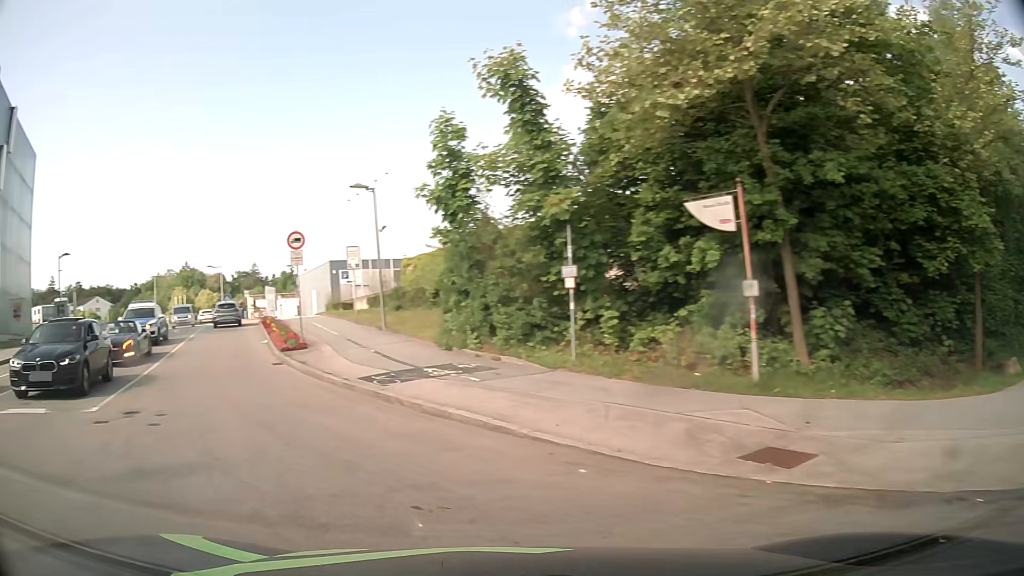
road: residential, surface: asphalt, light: Day
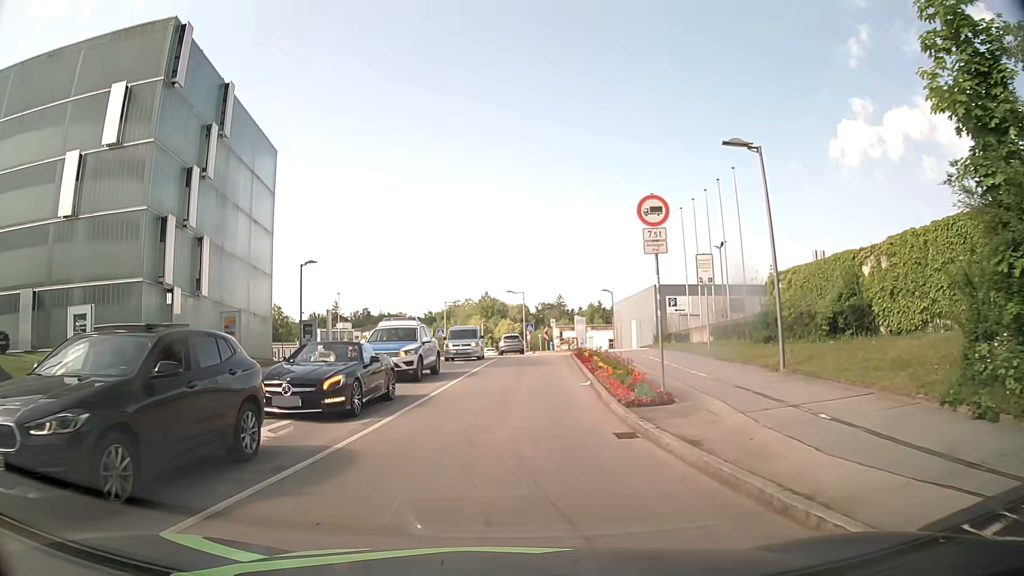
(-2.8, +9.1) m; -25°
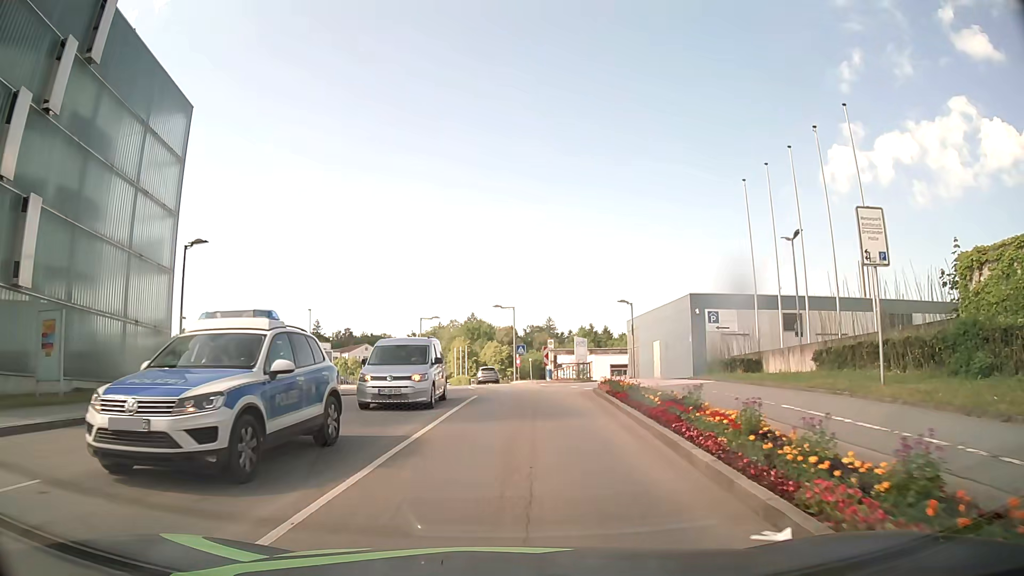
(0.0, +13.0) m; +1°
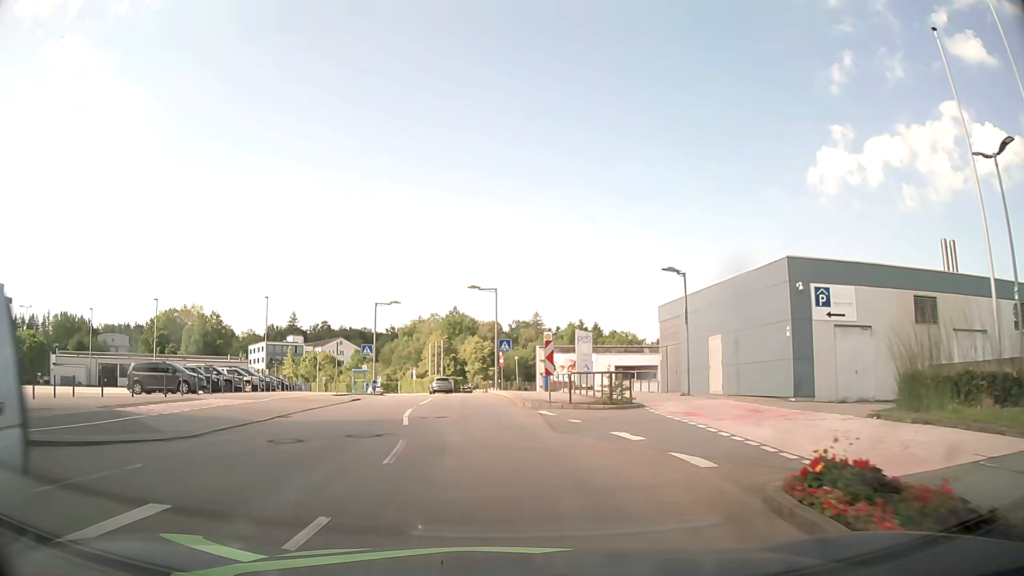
(+0.4, +16.1) m; +2°
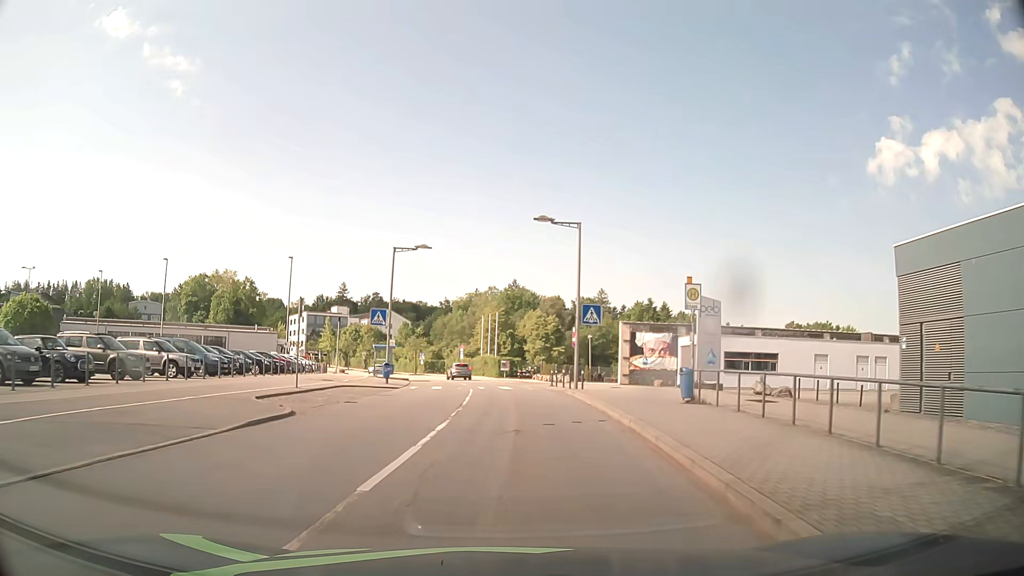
(-1.2, +17.8) m; -5°
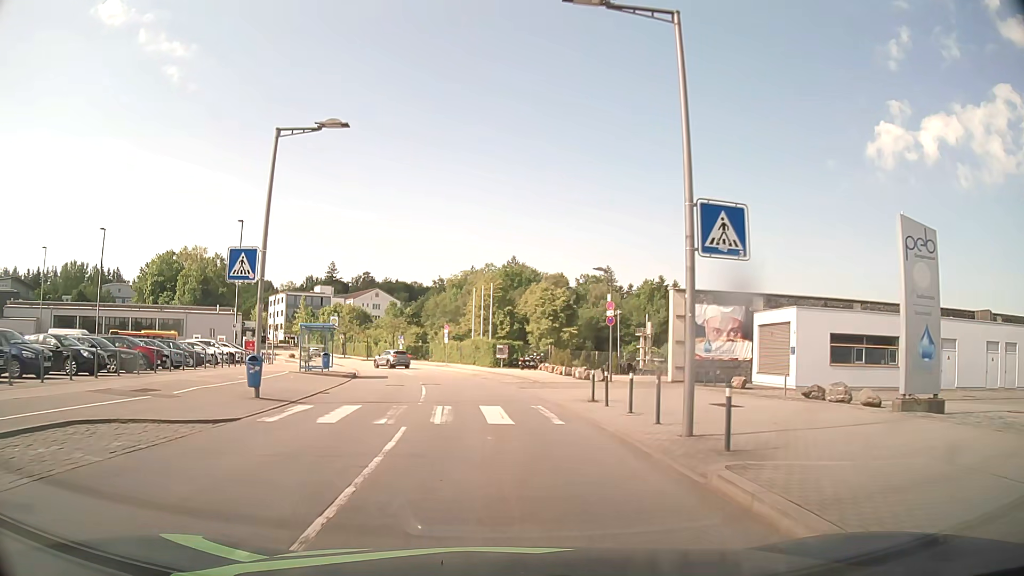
(+0.1, +18.1) m; 0°
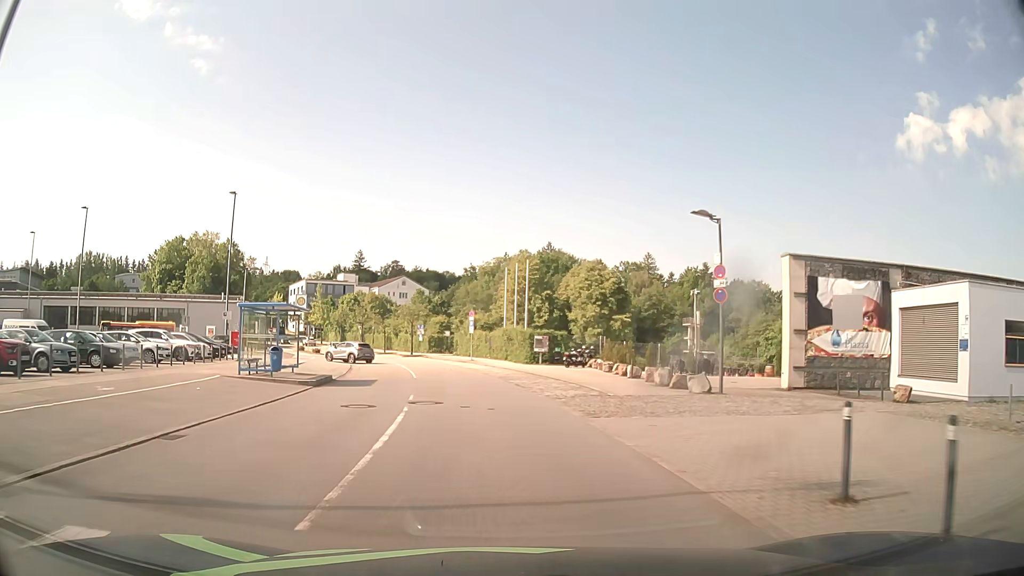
(-0.3, +11.9) m; -3°
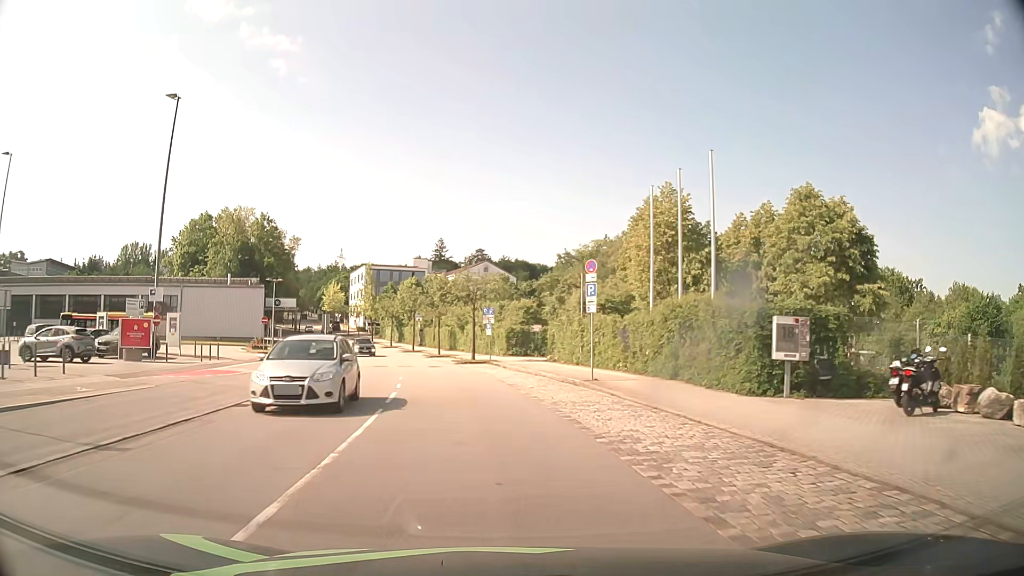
(-2.0, +29.7) m; -8°
(0, +10) (-1, +20) (-3, +30) (-5, +40) (-7, +49) (-10, +59) (-13, +69) (-16, +78) (-19, +87) (-23, +97) m
